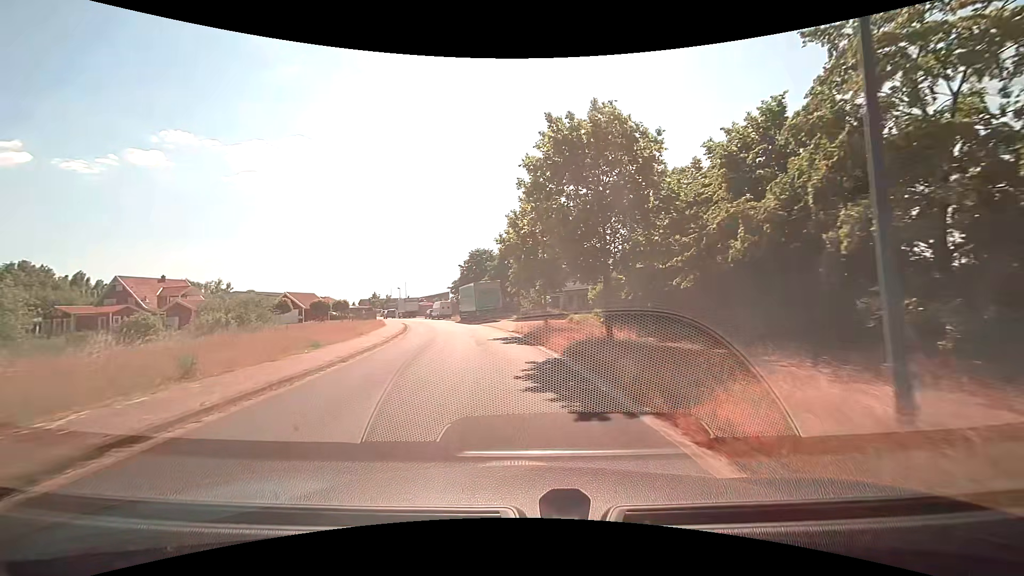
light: Day
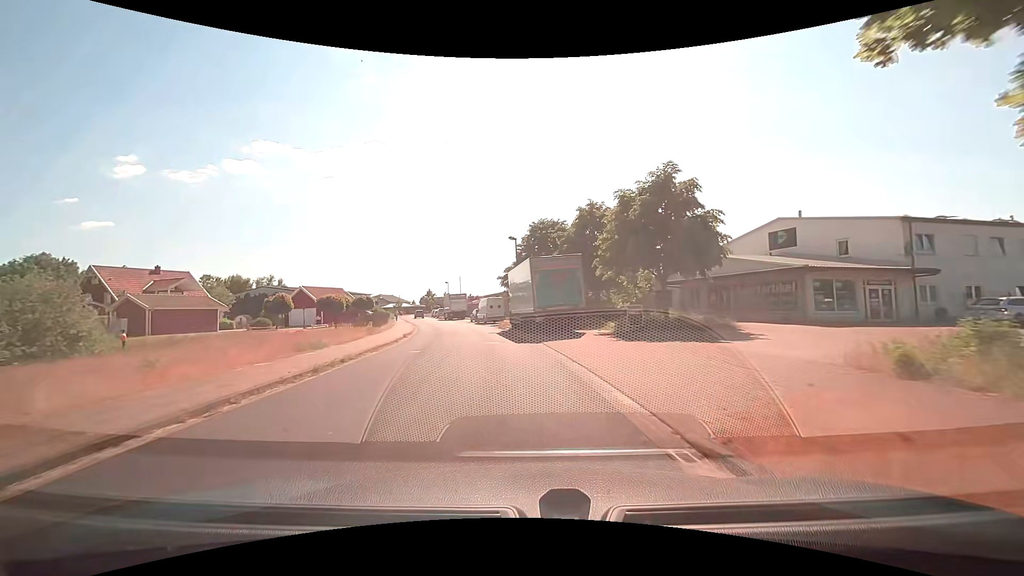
(-1.6, +23.3) m; -8°
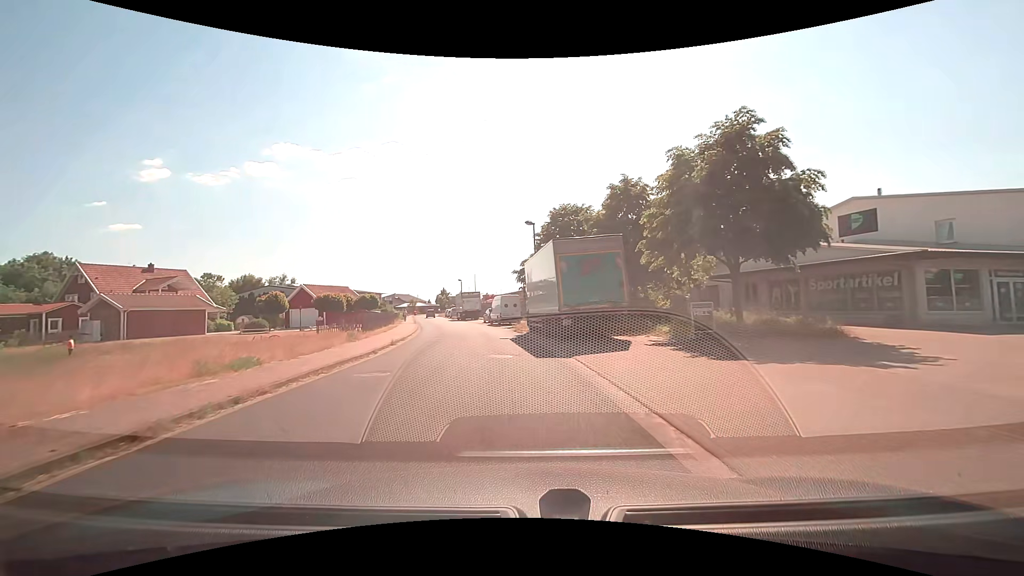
(0.0, +6.1) m; -1°
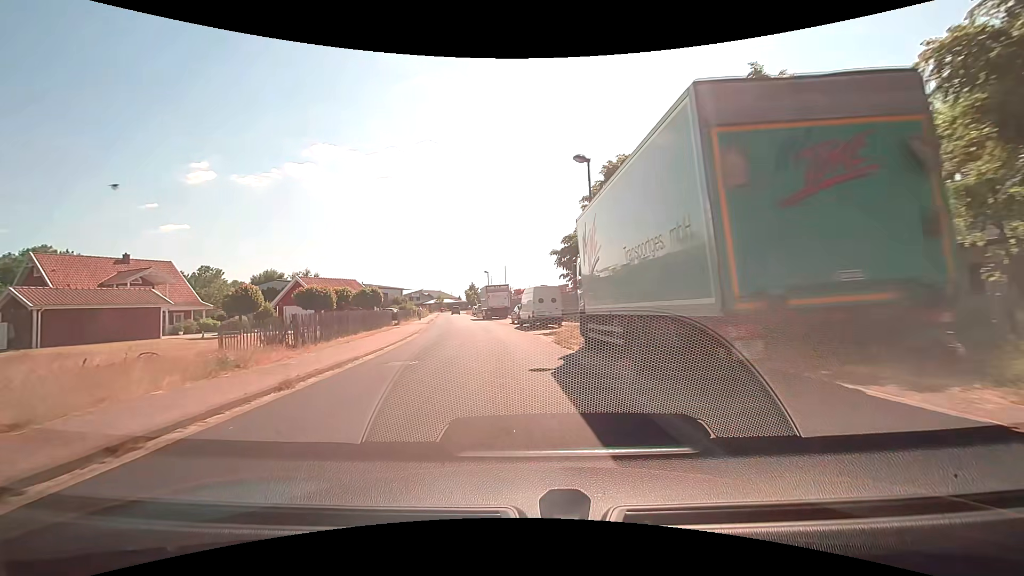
(-0.5, +12.3) m; -4°
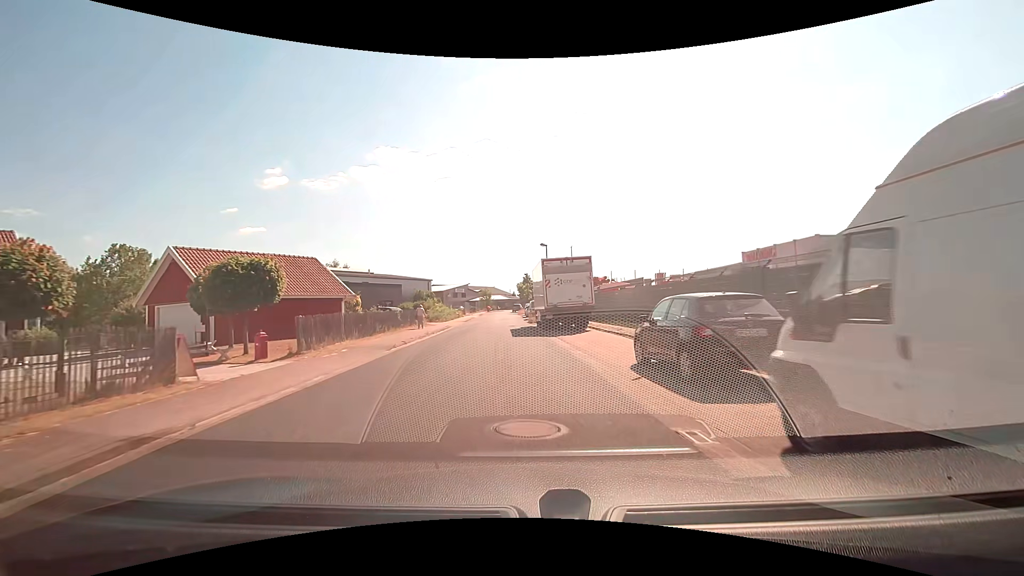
(-2.0, +29.4) m; -6°
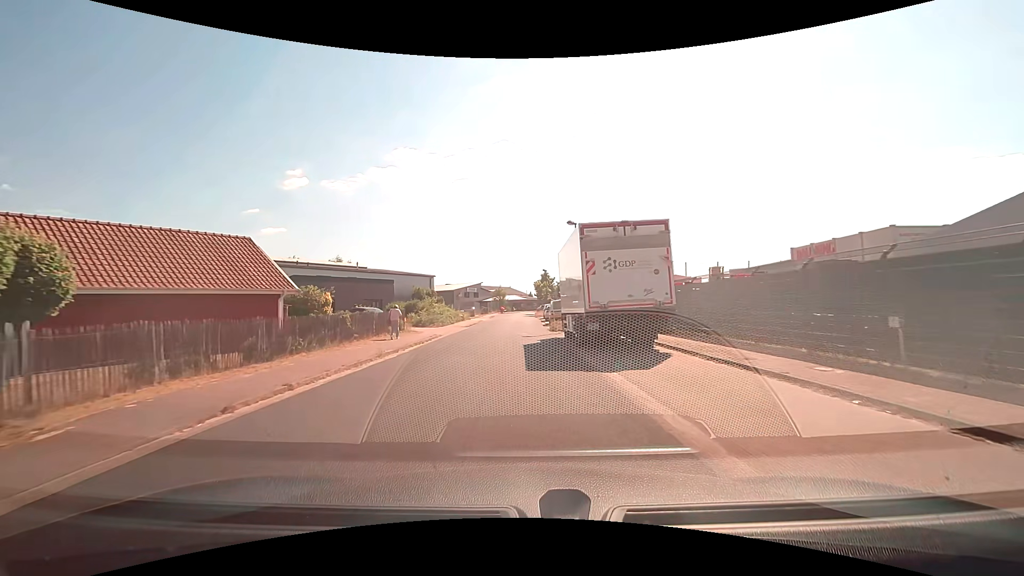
(-0.3, +11.3) m; -3°
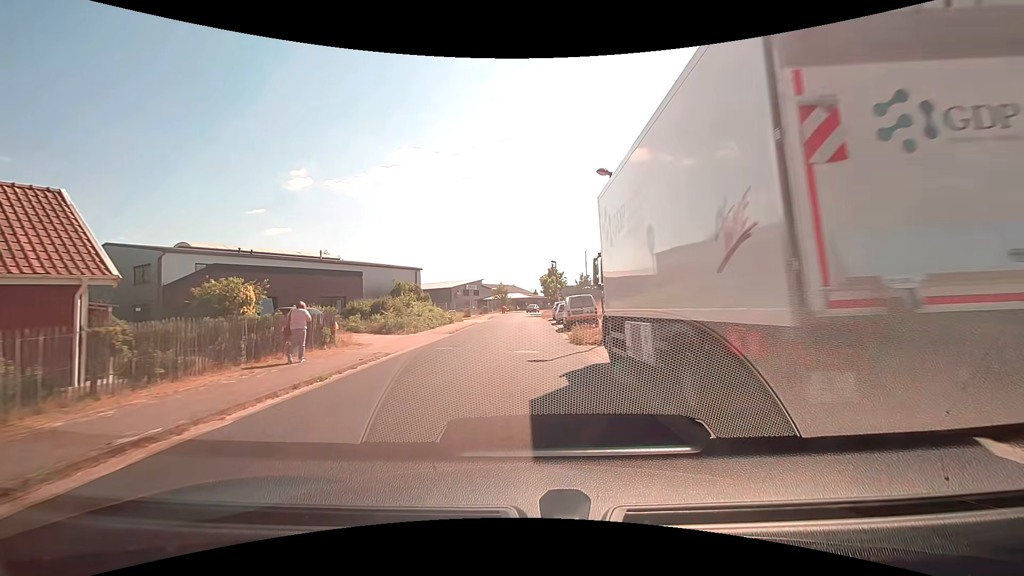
(-0.1, +11.1) m; -1°
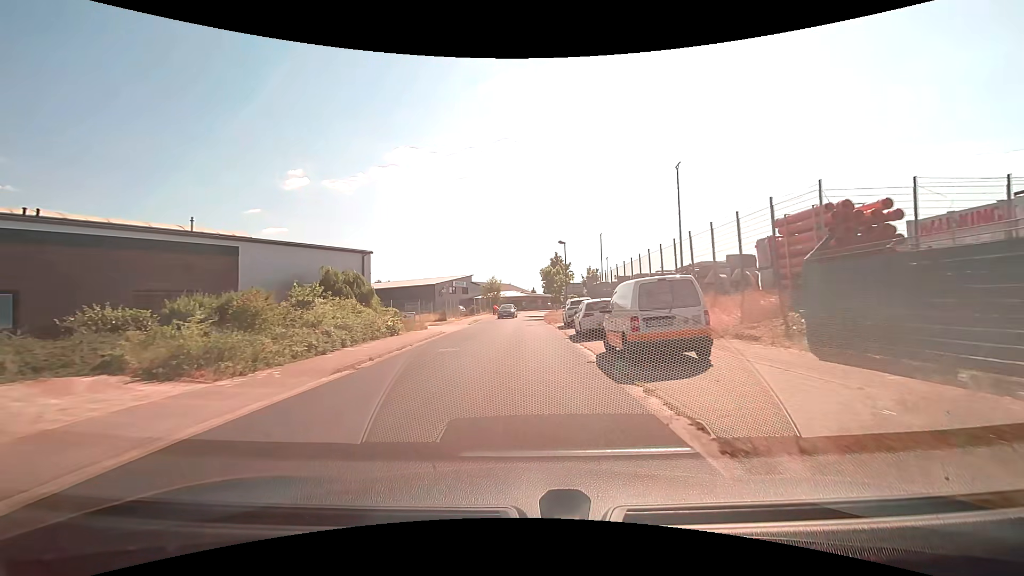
(0.0, +16.8) m; 0°
